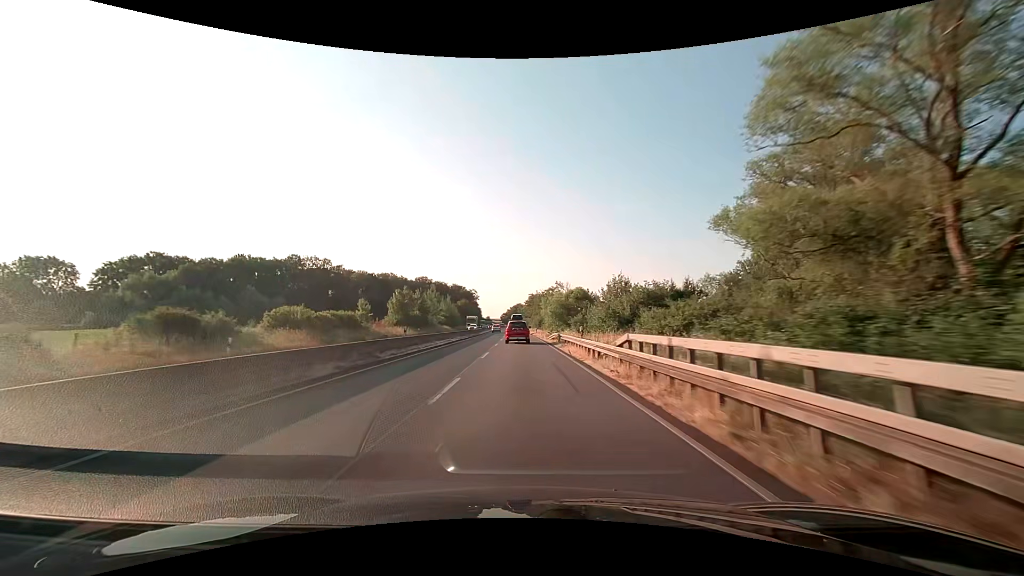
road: trunk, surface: asphalt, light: Day
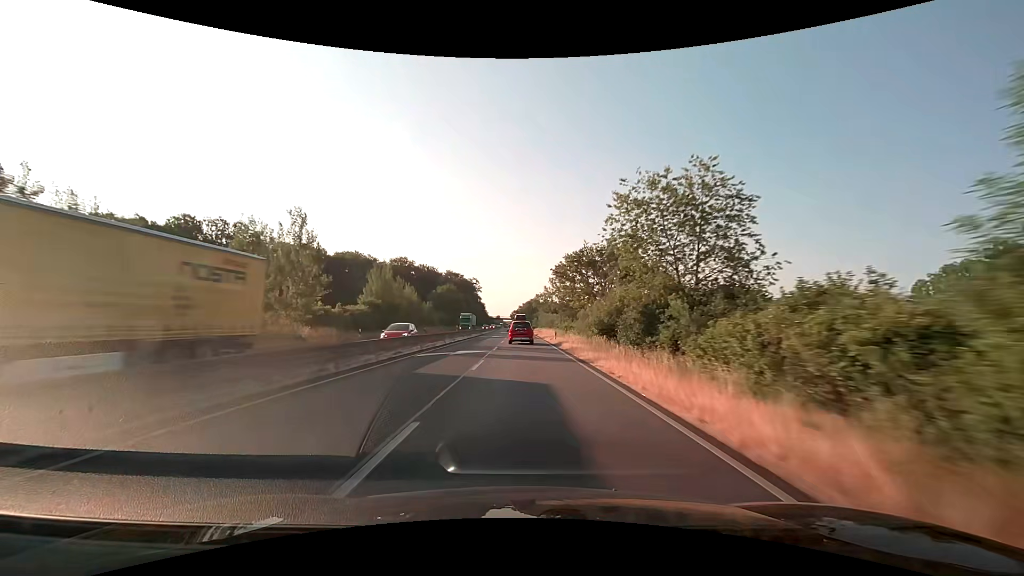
(-1.1, +77.7) m; -1°
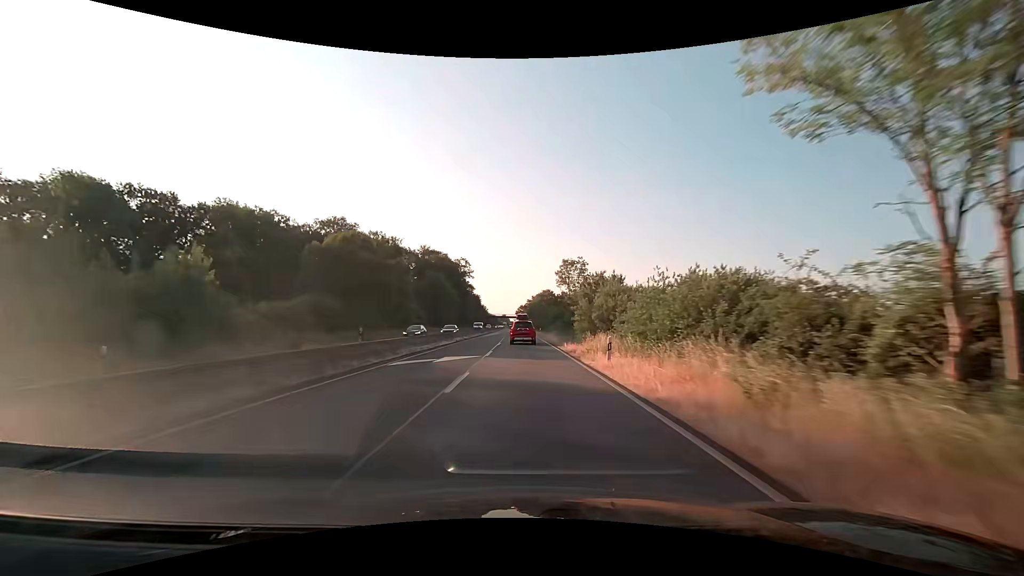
(-0.6, +76.7) m; -1°
(0, +10) (0, +20) (0, +30) (0, +40) (0, +50) (-1, +60) (-1, +70) (-1, +80) (-1, +90) (-1, +100) m
